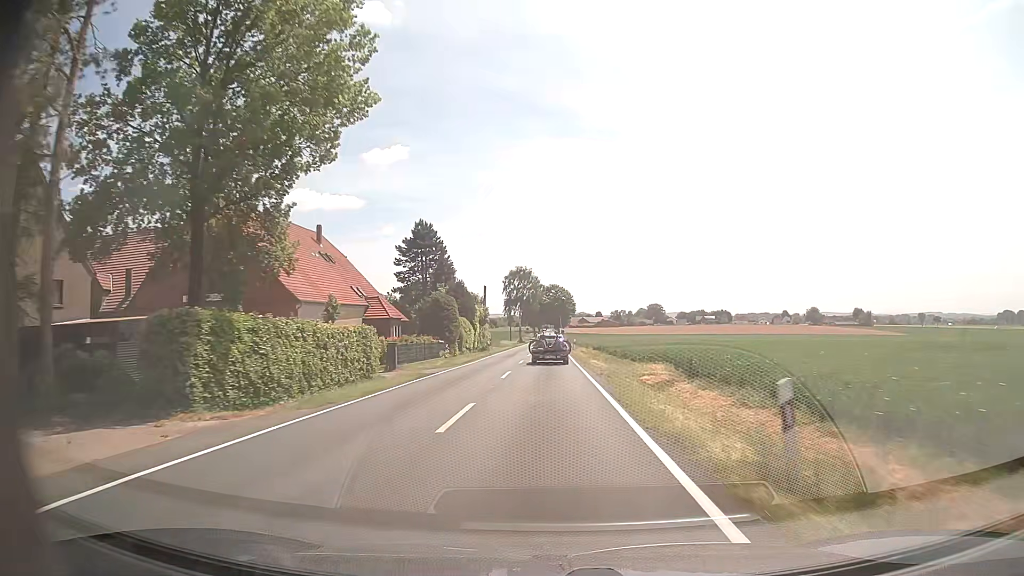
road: tertiary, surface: asphalt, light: Day
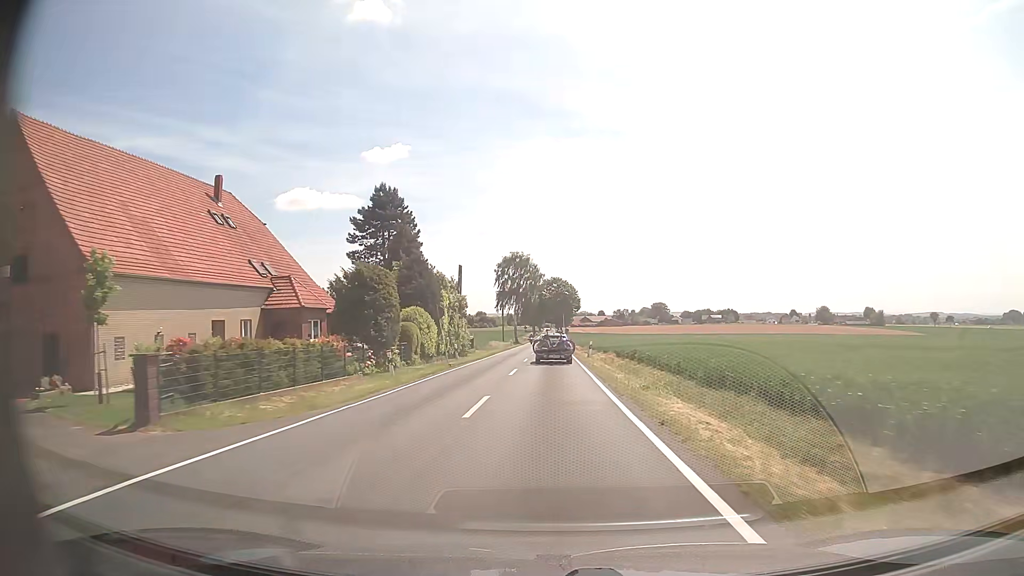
(0.0, +22.0) m; 0°
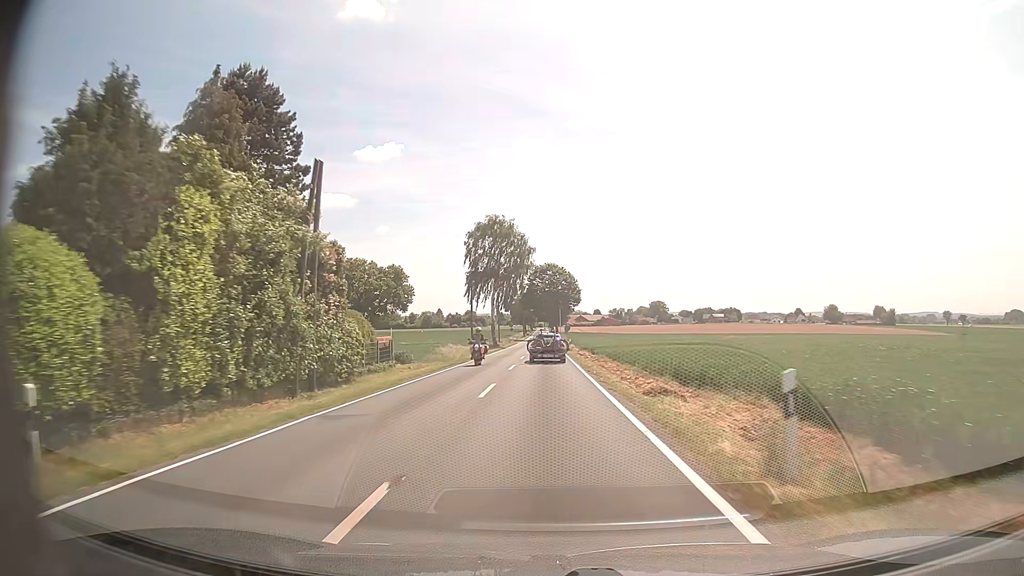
(+0.1, +33.0) m; +1°
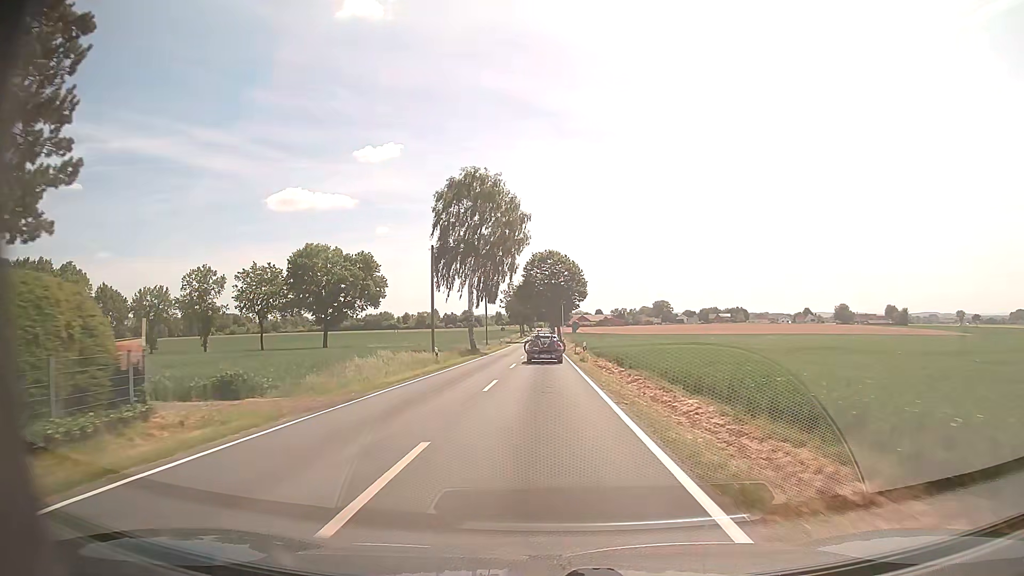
(0.0, +22.0) m; 0°
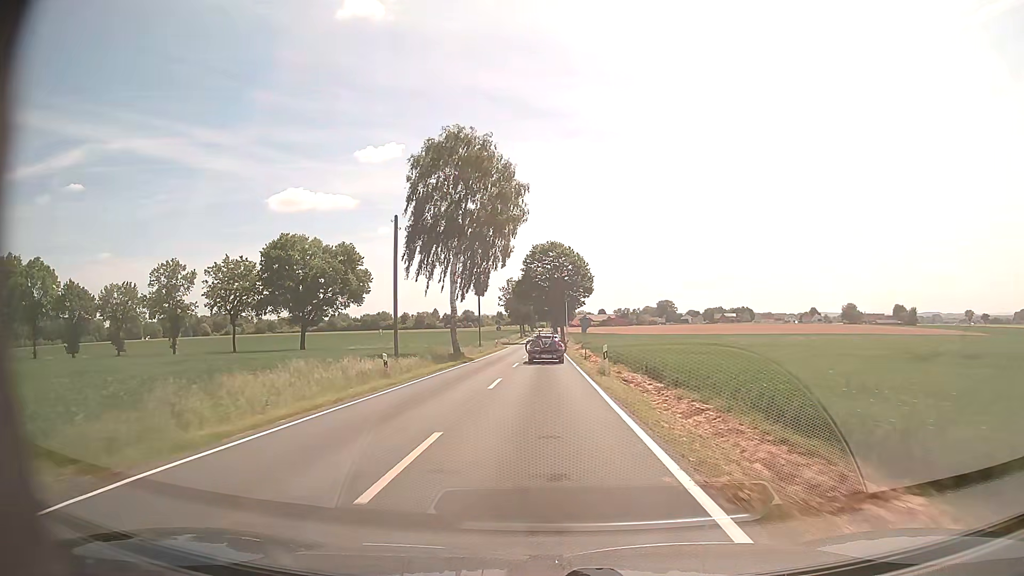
(0.0, +11.1) m; 0°
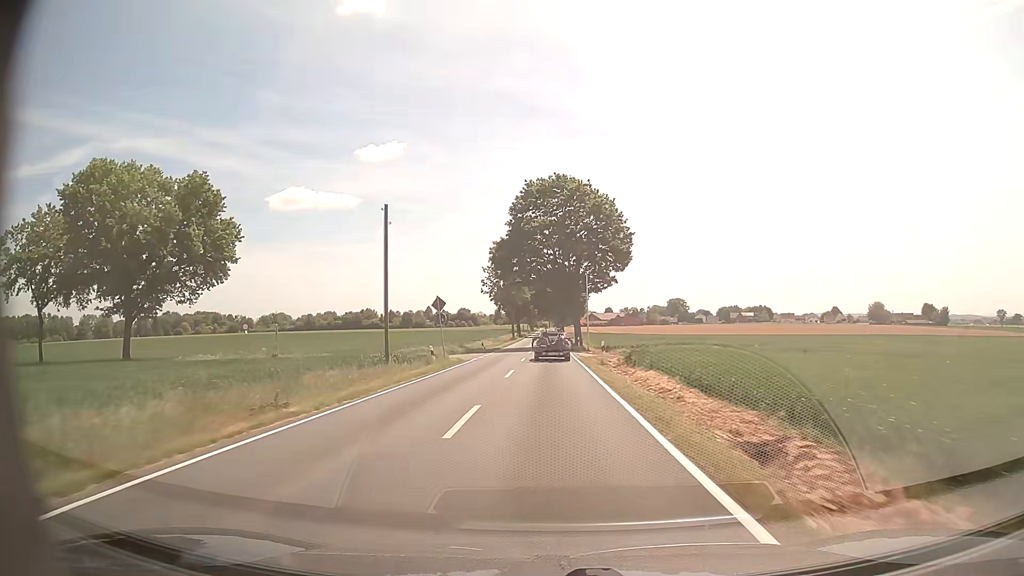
(-0.2, +44.6) m; 0°
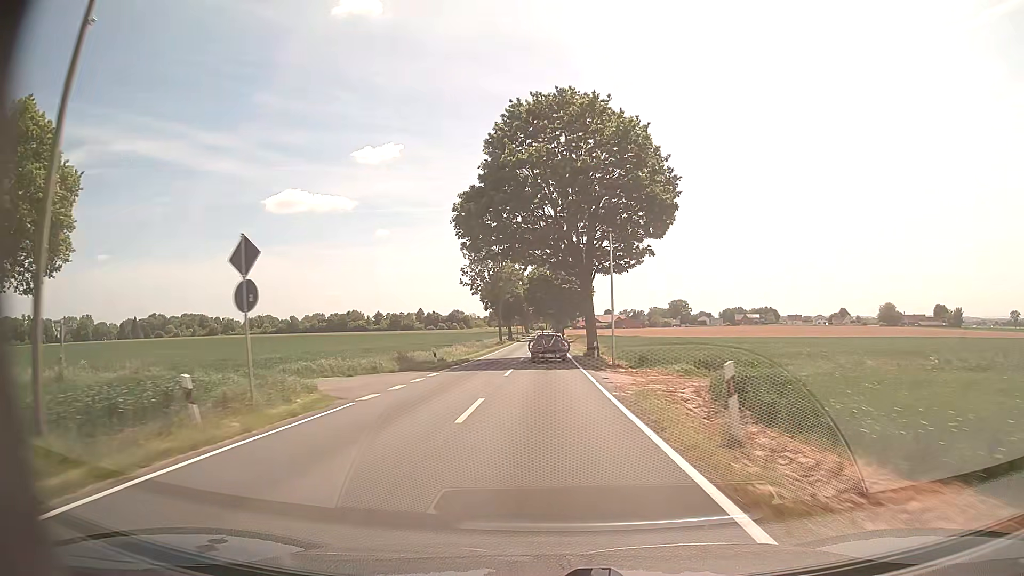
(0.0, +22.4) m; 0°
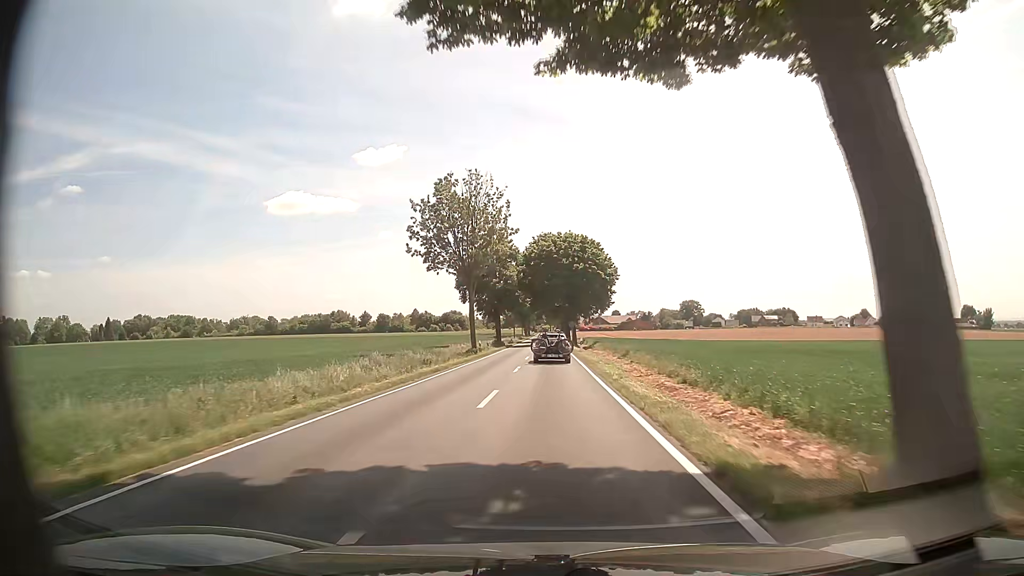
(-0.1, +33.7) m; 0°
